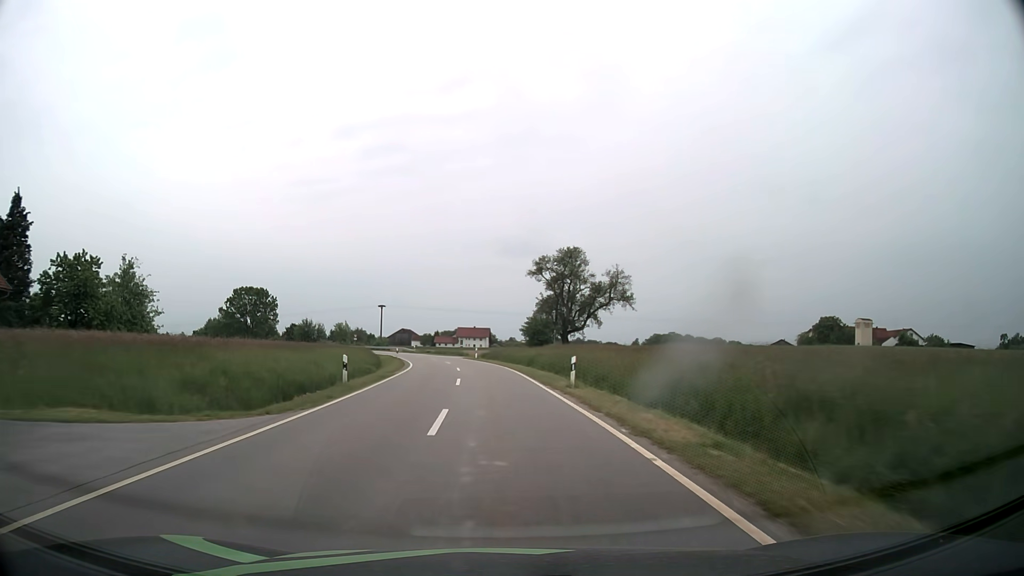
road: tertiary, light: Day
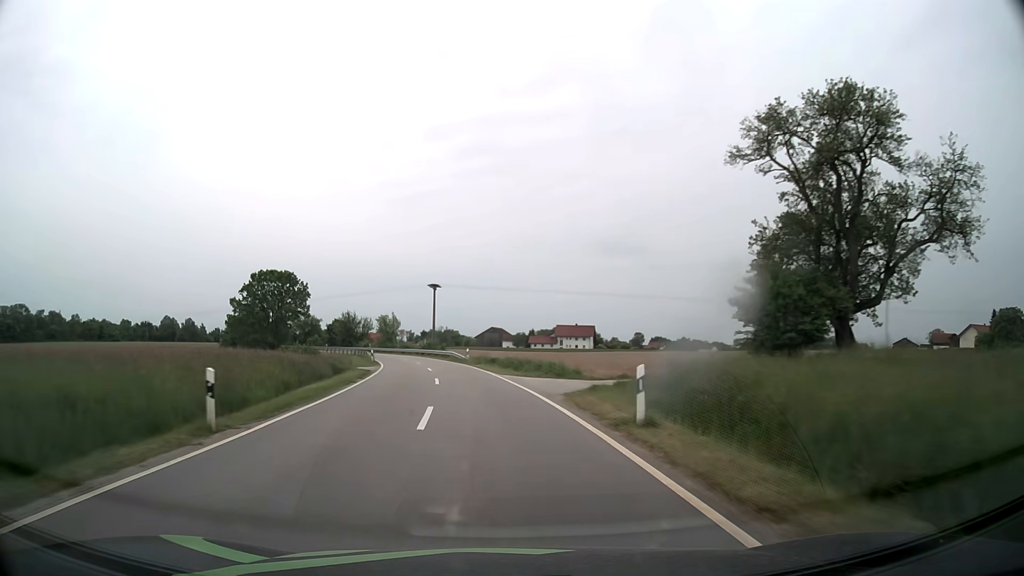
(-2.9, +48.0) m; -8°
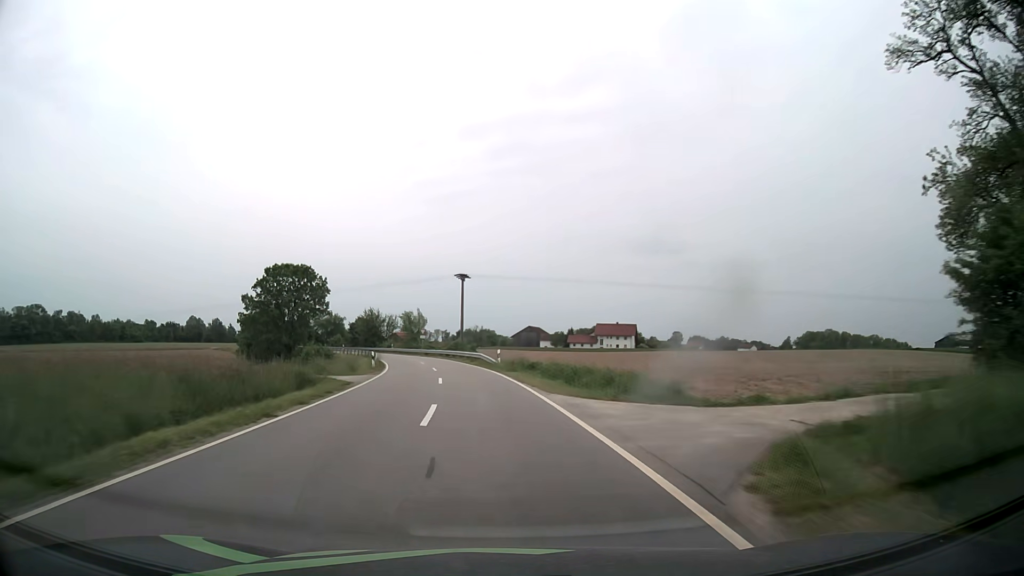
(-0.3, +11.8) m; -4°
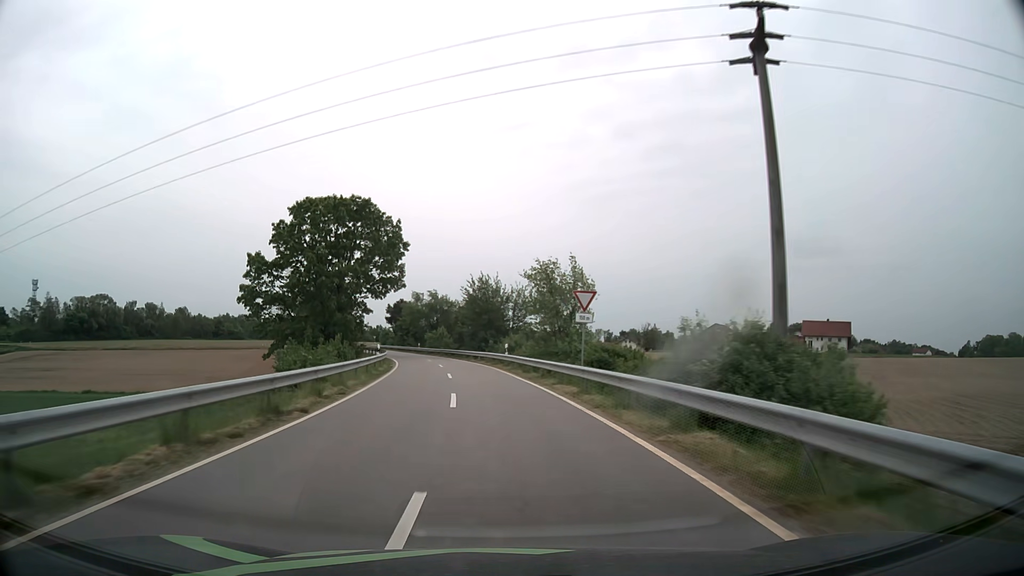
(-6.5, +57.4) m; -13°
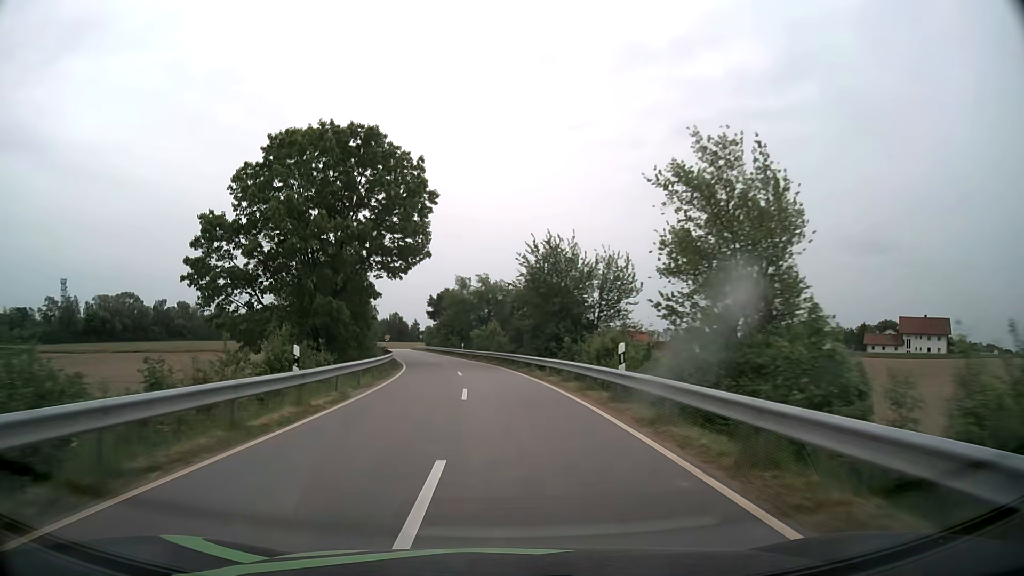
(-1.0, +22.8) m; -5°
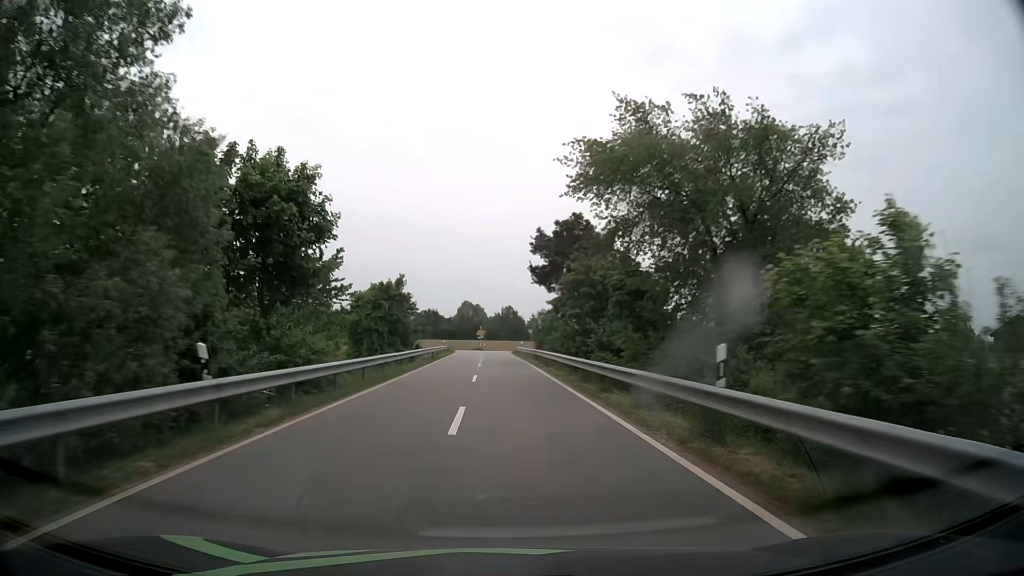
(-5.2, +53.2) m; -11°
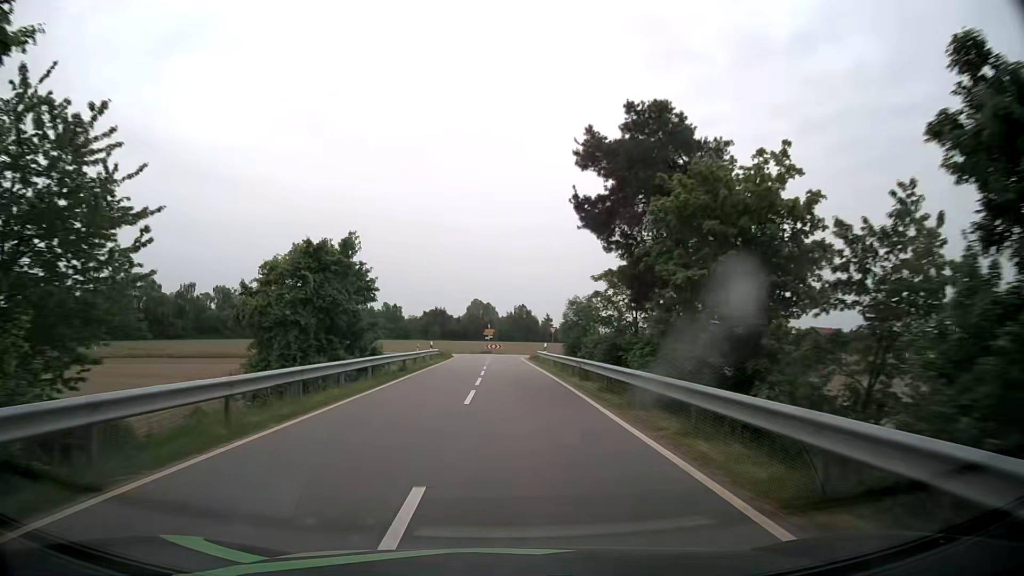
(-0.3, +19.2) m; -1°
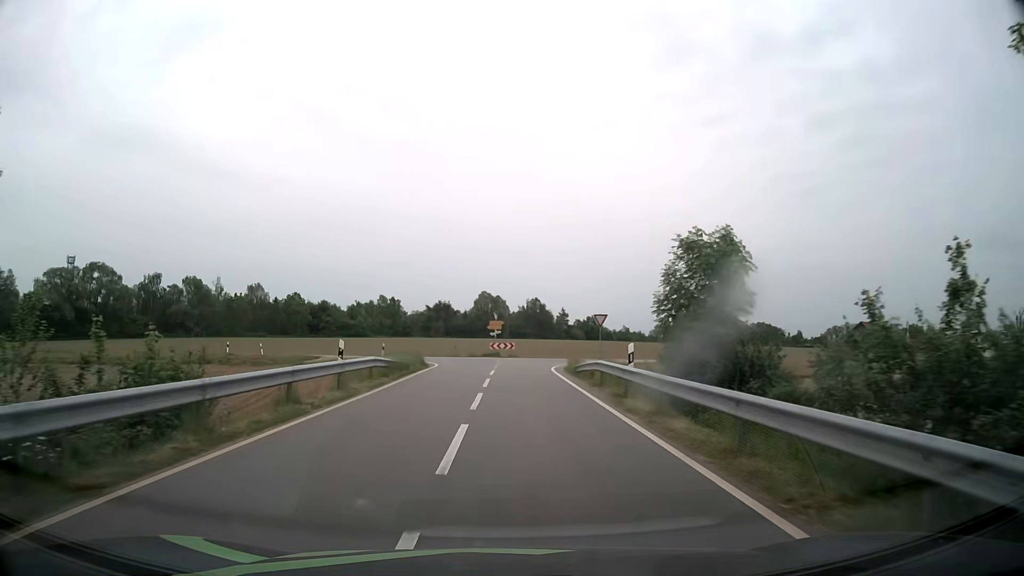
(-0.3, +25.1) m; -1°
(0, +10) (0, +20) (0, +30) (+2, +40) (+8, +48) (+18, +51) (+27, +52) (+37, +54) (+47, +55) (+57, +58) m
